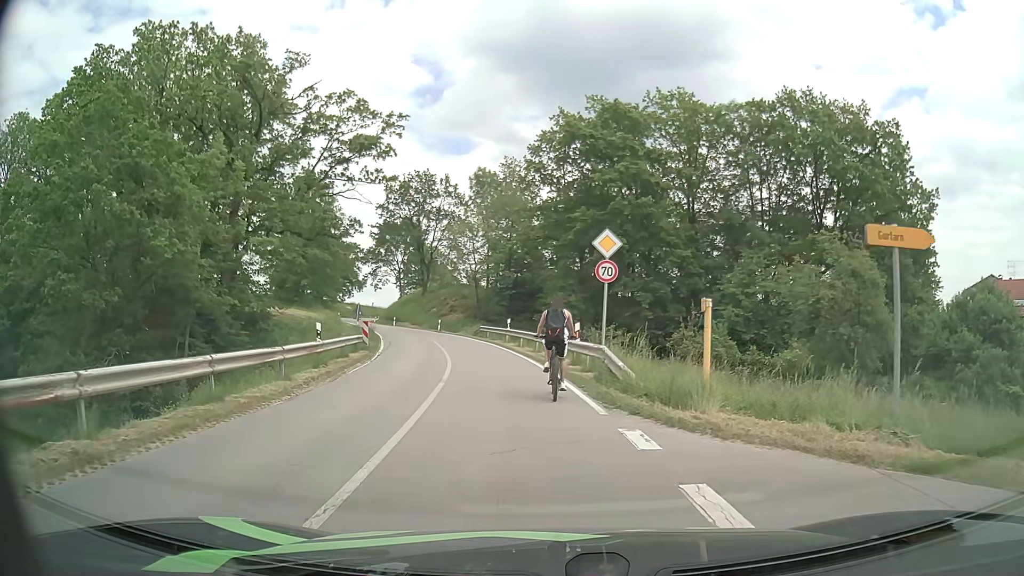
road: secondary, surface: asphalt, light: Day
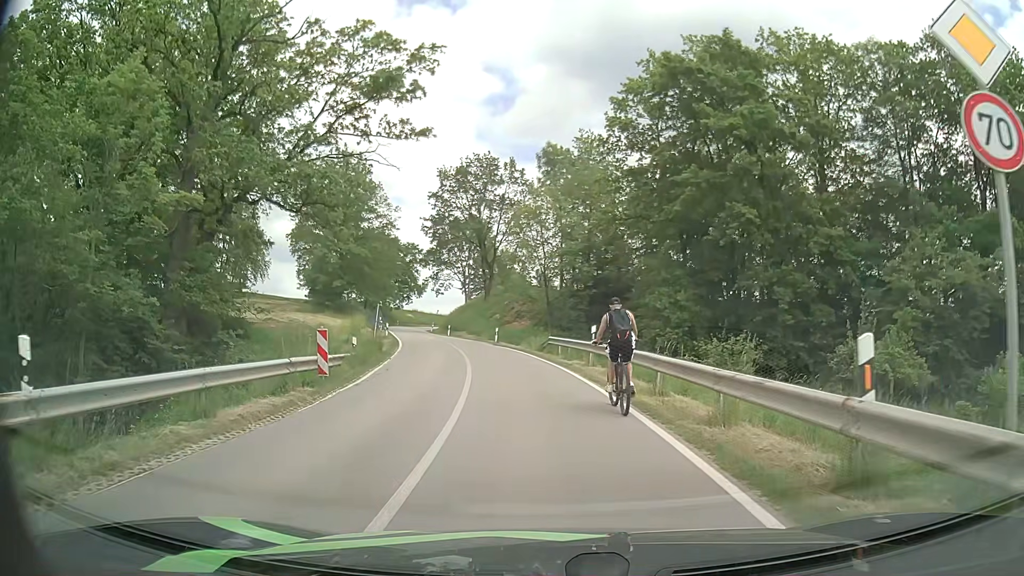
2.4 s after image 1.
(-0.8, +14.2) m; -6°
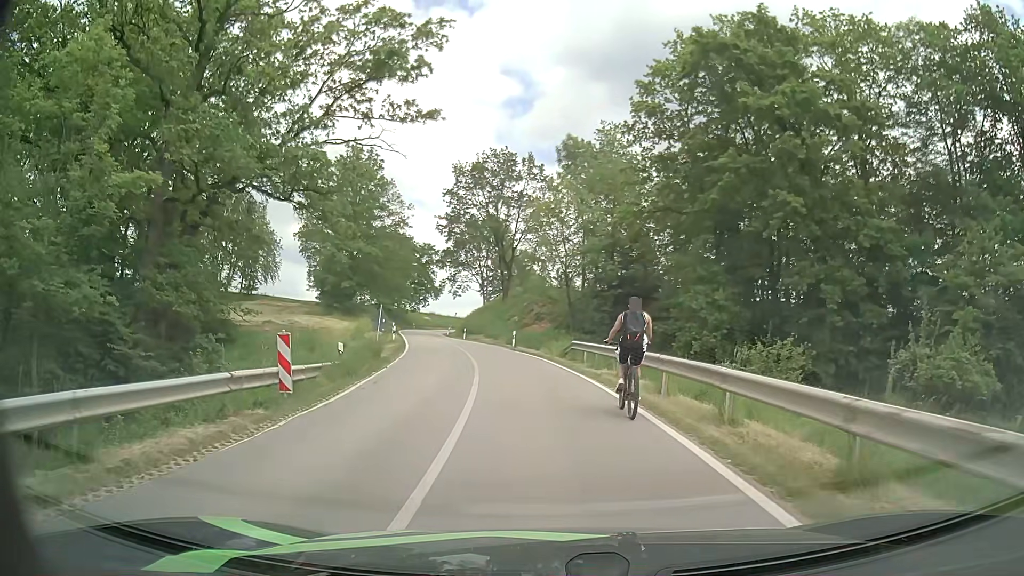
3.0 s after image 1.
(-0.1, +3.6) m; -2°
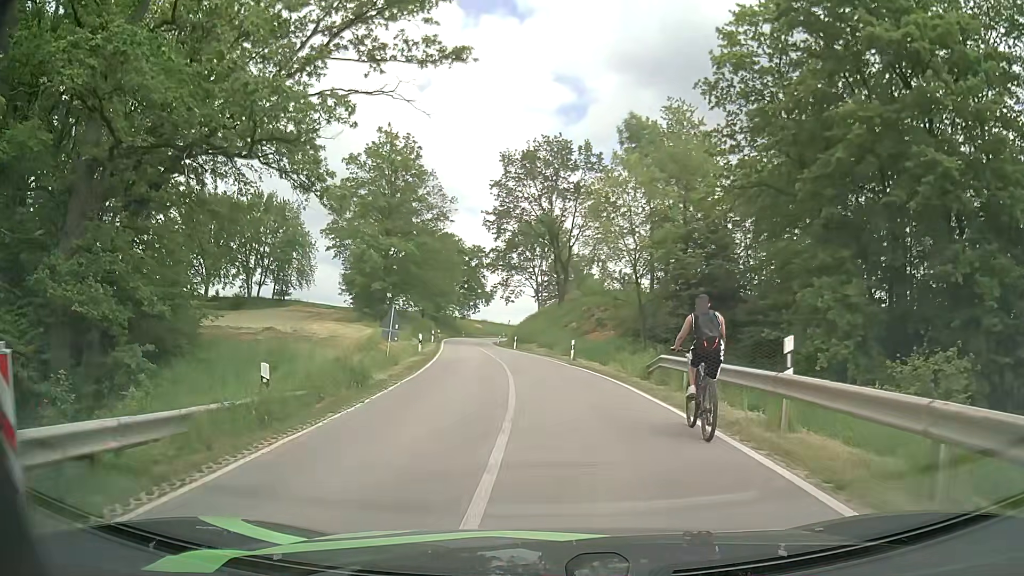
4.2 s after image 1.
(-0.3, +8.5) m; -4°
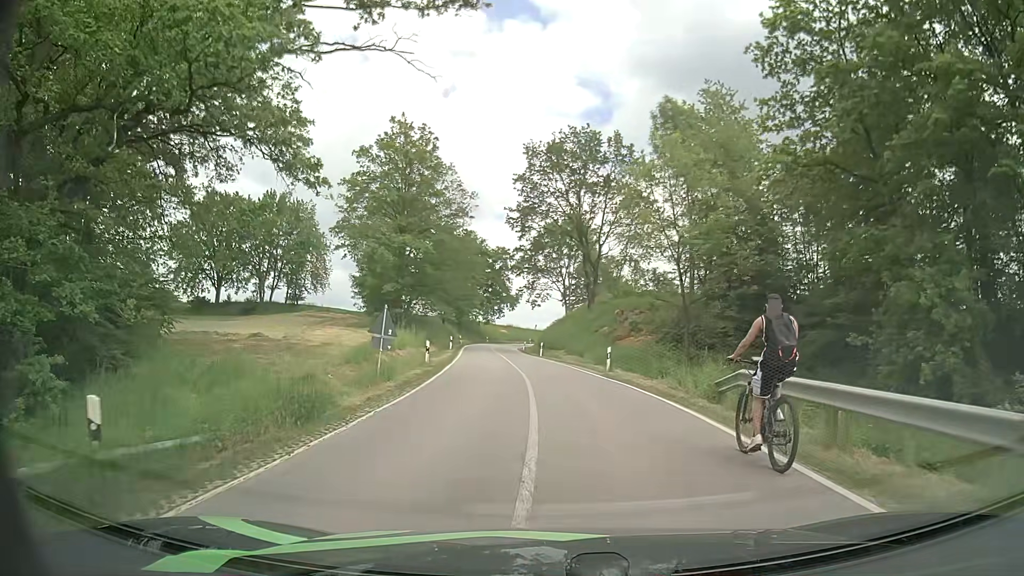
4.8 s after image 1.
(-0.1, +5.0) m; -3°
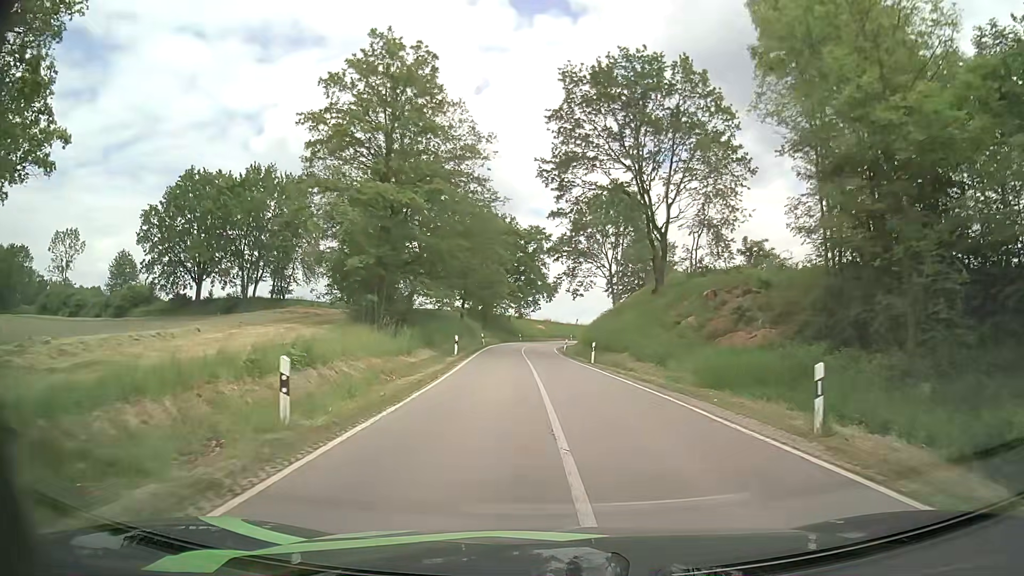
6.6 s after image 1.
(-0.6, +17.9) m; -3°
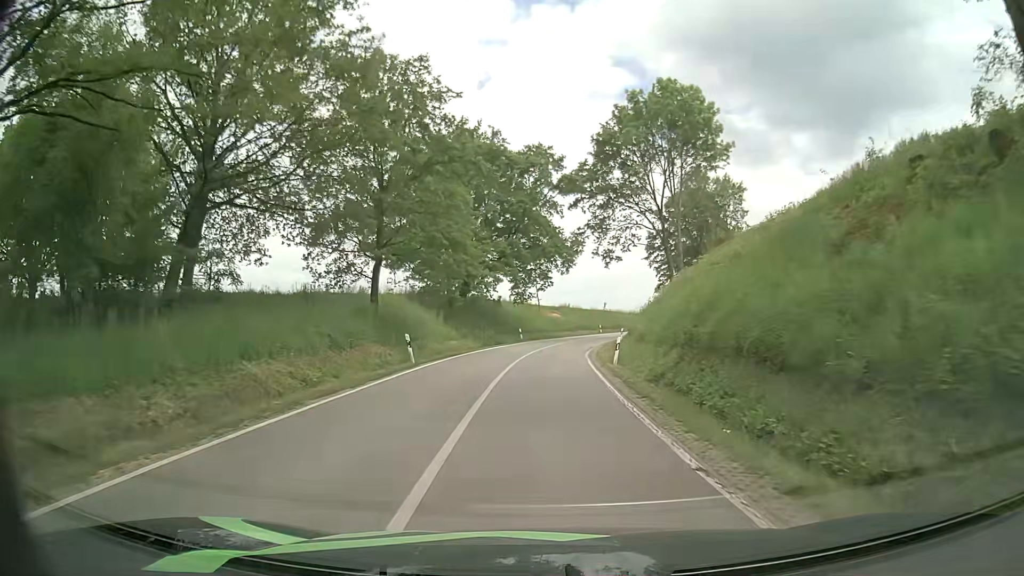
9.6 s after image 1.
(-0.5, +36.1) m; -2°
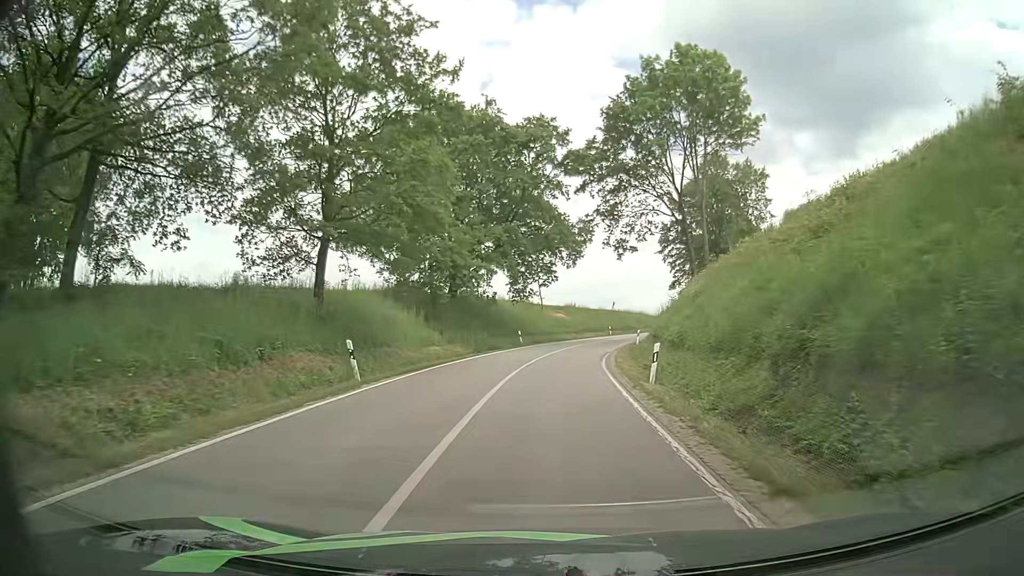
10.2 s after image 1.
(0.0, +7.5) m; 0°
(0, +10) (0, +20) (+1, +30) (+2, +40) (+4, +50) (+7, +59) (+10, +69) (+14, +78) (+18, +87) (+22, +96) m
